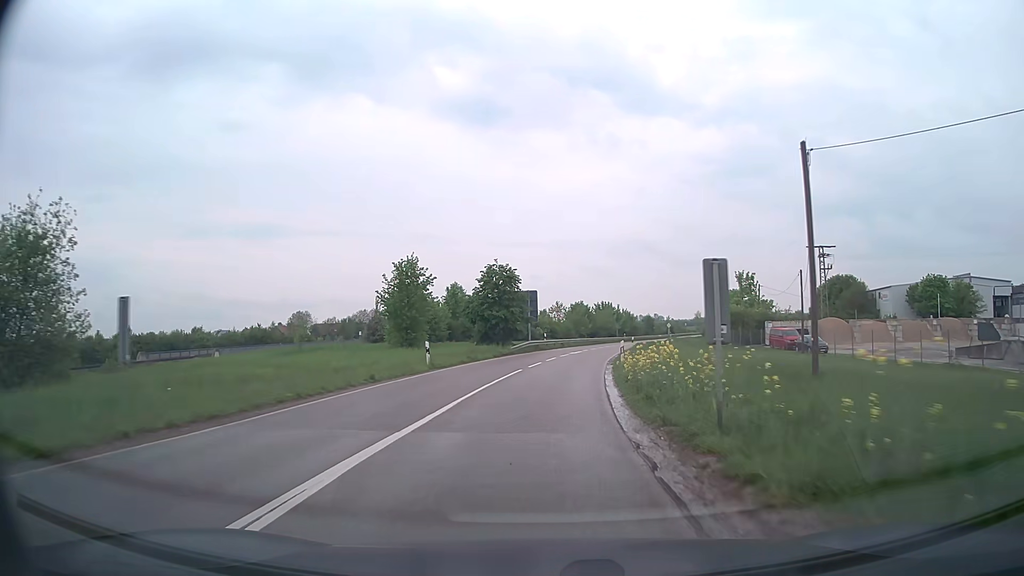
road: secondary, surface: asphalt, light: Day
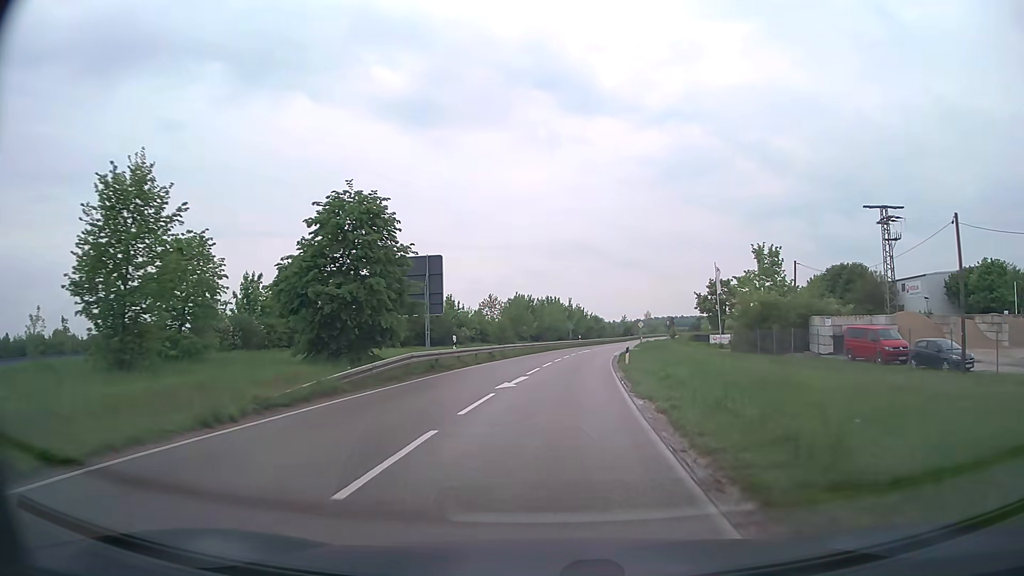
(+1.2, +27.7) m; +5°
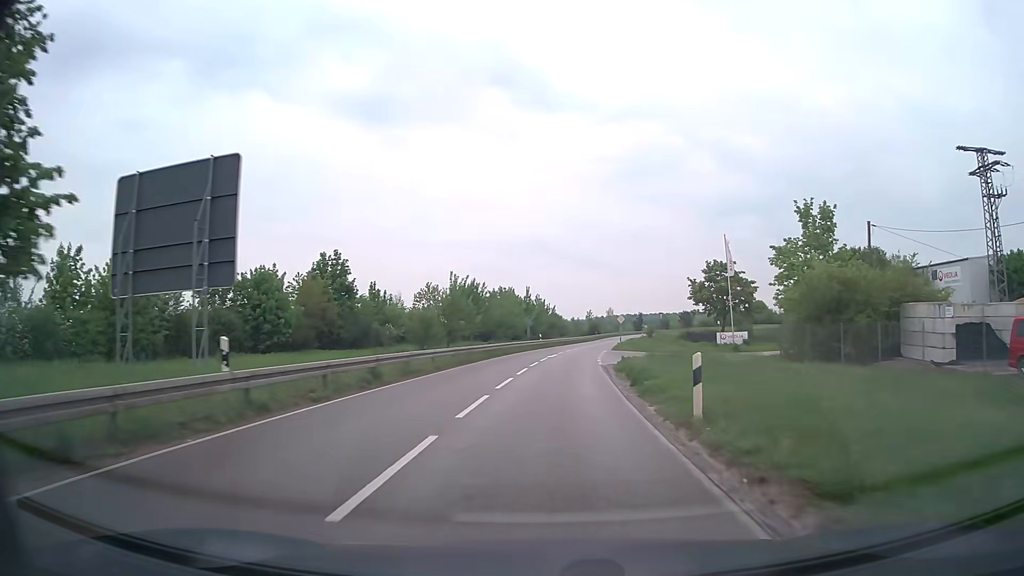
(+0.6, +18.6) m; +4°
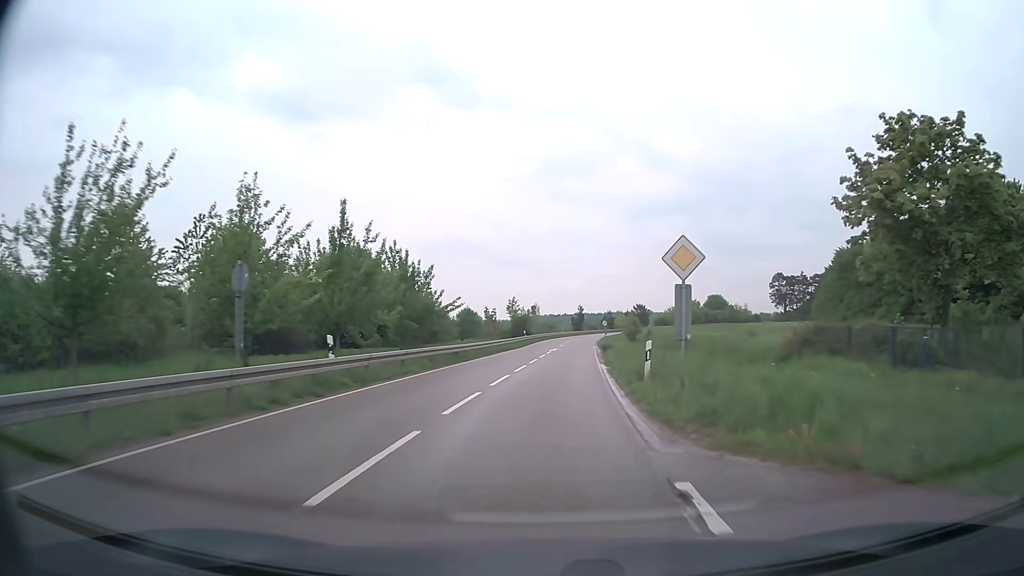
(+2.9, +47.7) m; +7°
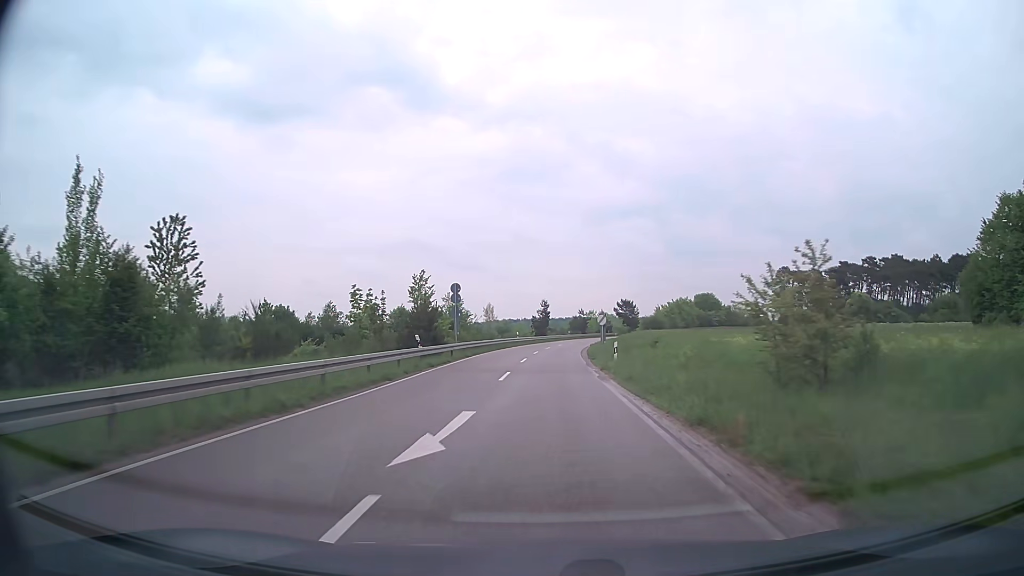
(+1.5, +39.8) m; +4°
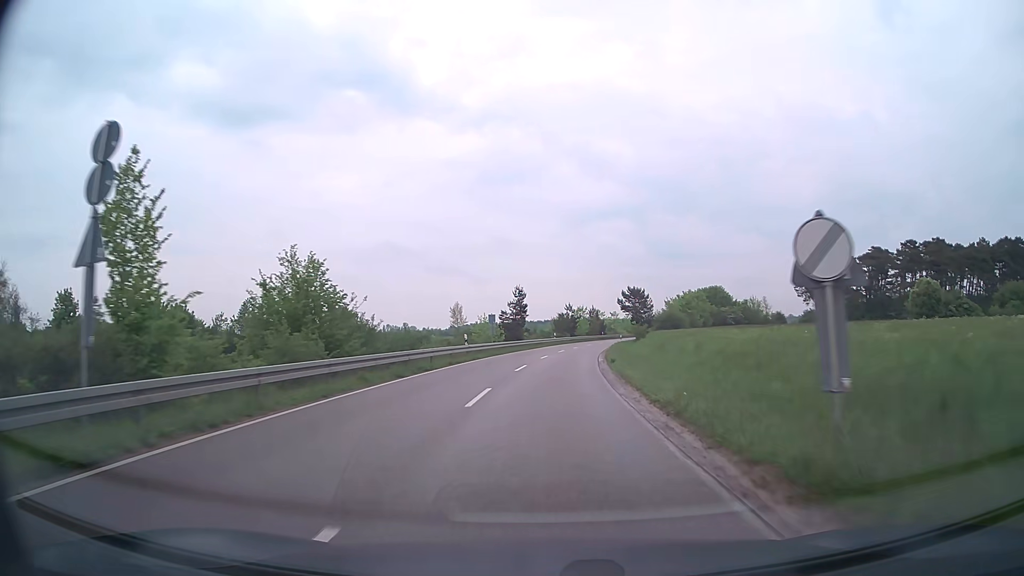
(+0.3, +31.2) m; +2°
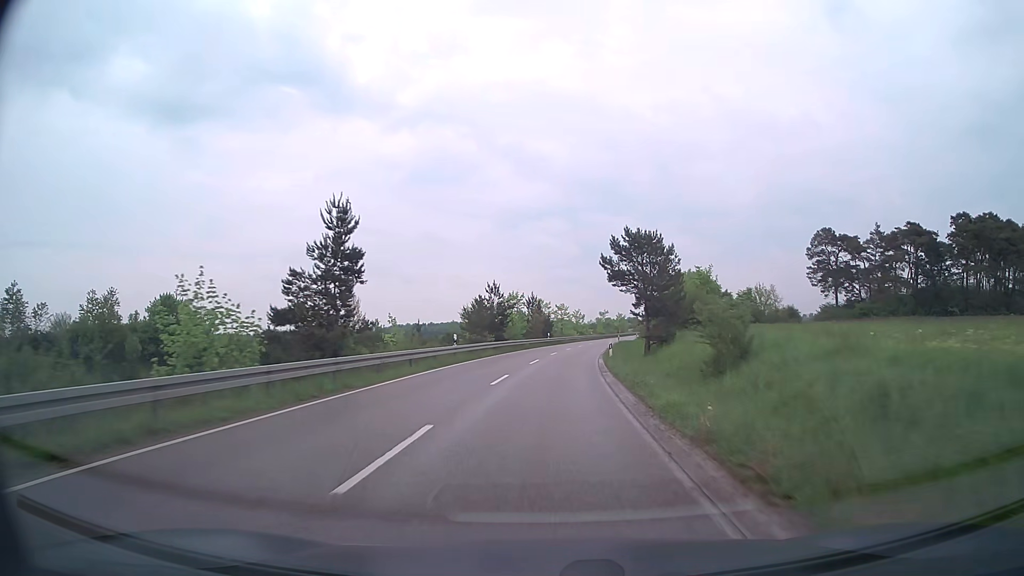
(+2.0, +42.9) m; +6°
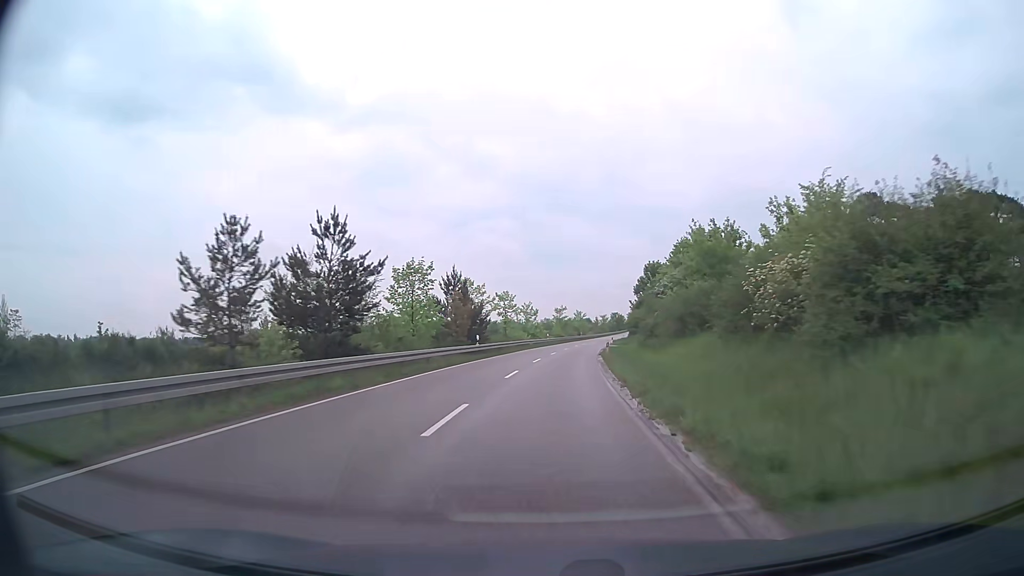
(+1.3, +33.1) m; +4°
(0, +10) (0, +20) (+1, +30) (+2, +40) (+3, +50) (+4, +60) (+5, +70) (+6, +80) (+7, +90) (+9, +100) m
